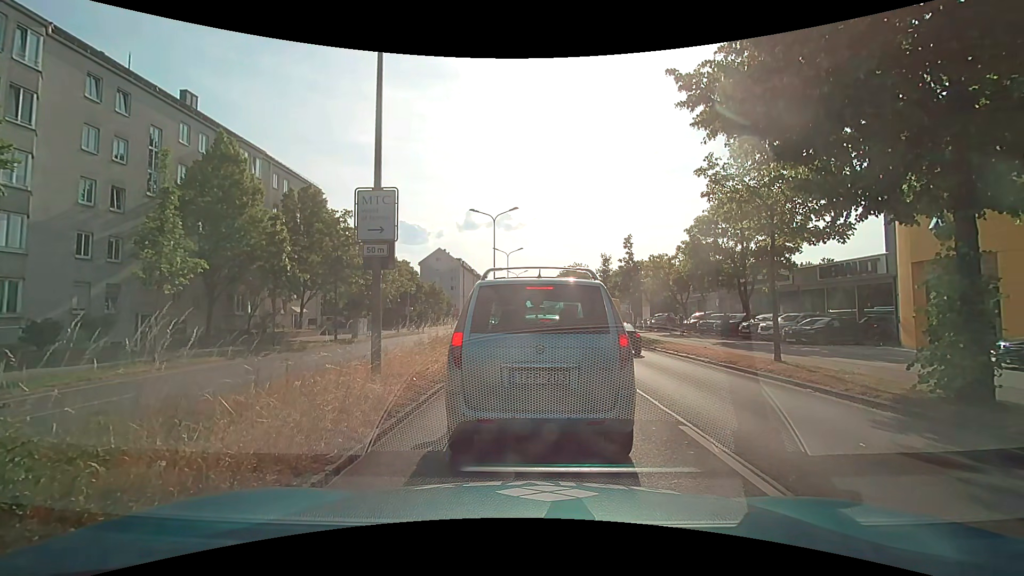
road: primary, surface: asphalt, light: Day
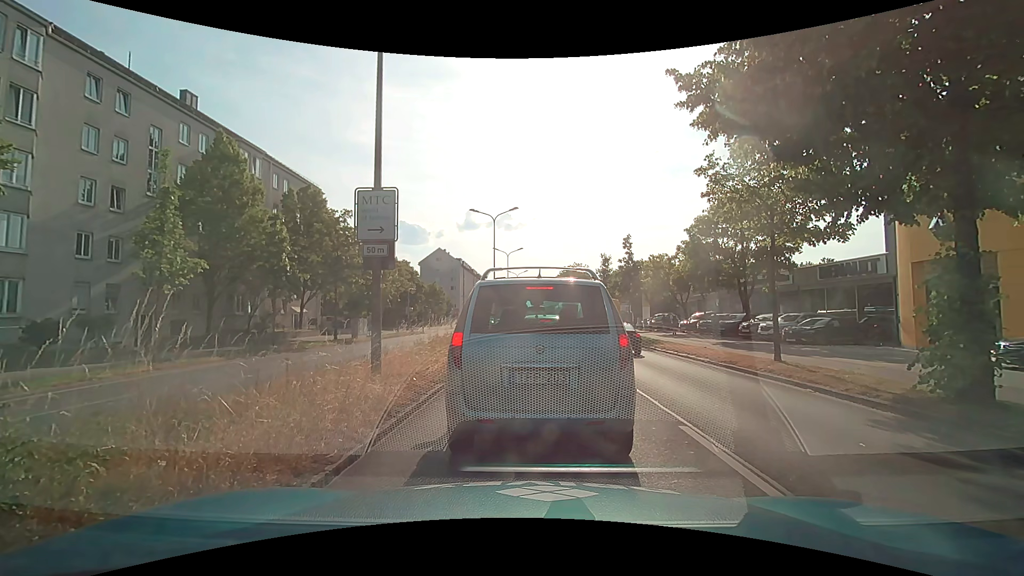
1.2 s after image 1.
(0.0, 0.0) m; 0°
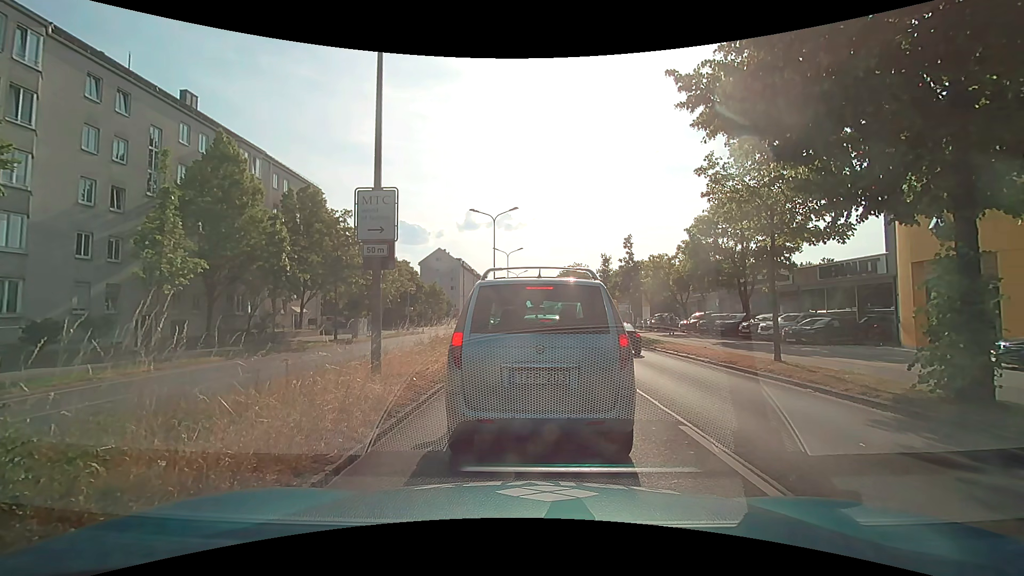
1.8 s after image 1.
(0.0, 0.0) m; 0°
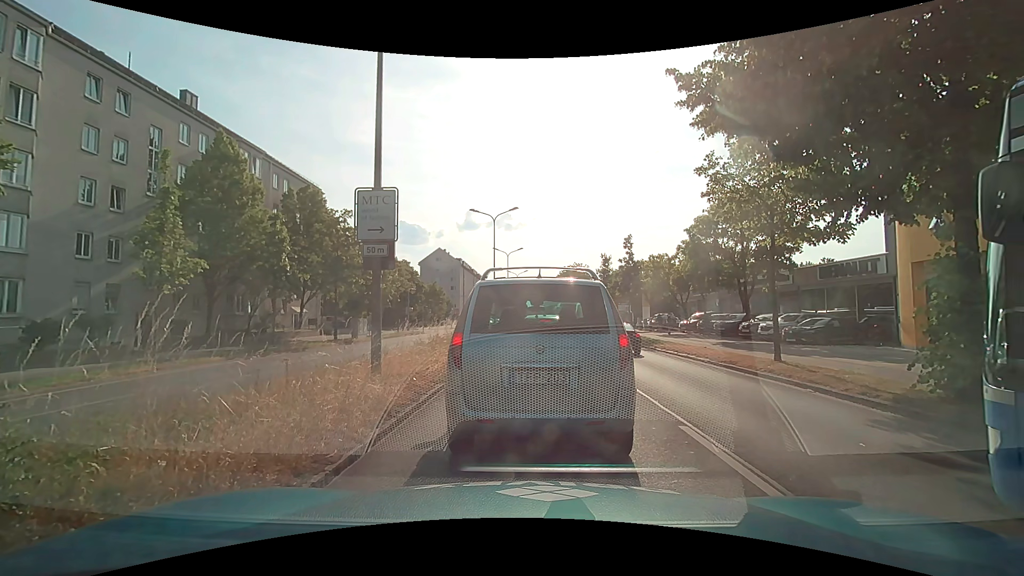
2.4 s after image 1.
(0.0, 0.0) m; 0°
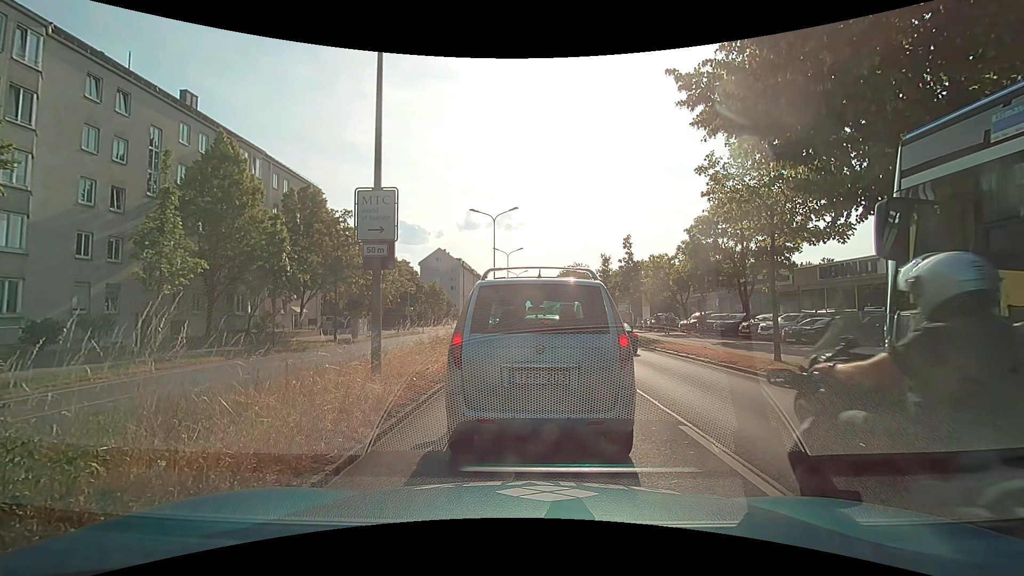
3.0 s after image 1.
(0.0, 0.0) m; 0°
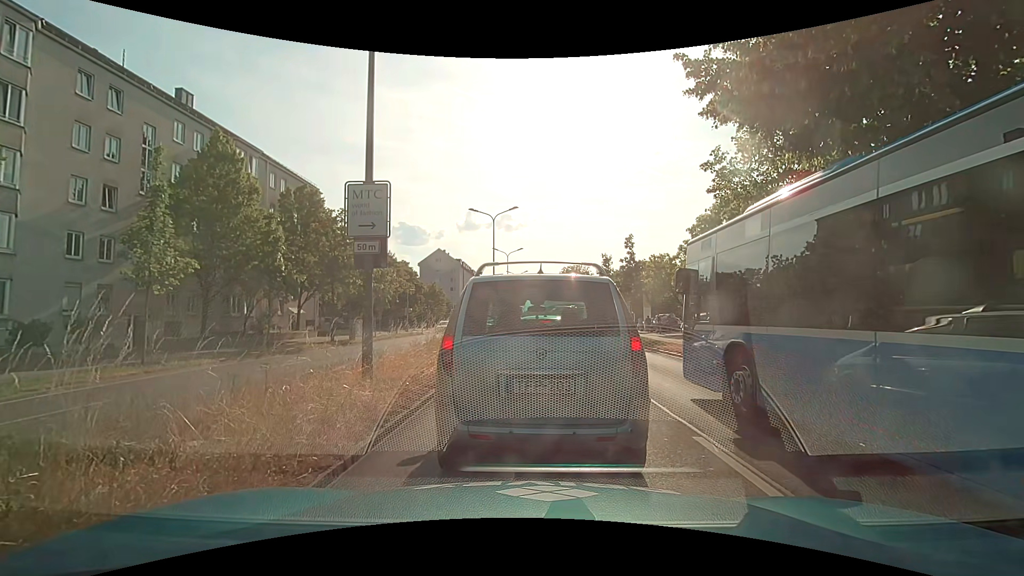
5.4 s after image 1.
(0.0, +0.5) m; 0°
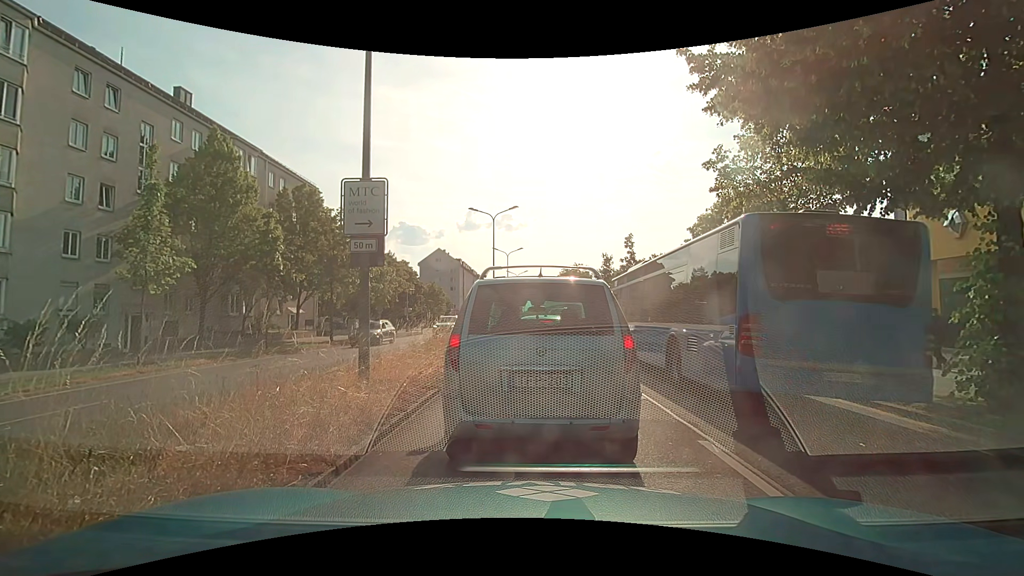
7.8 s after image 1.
(0.0, +0.3) m; 0°
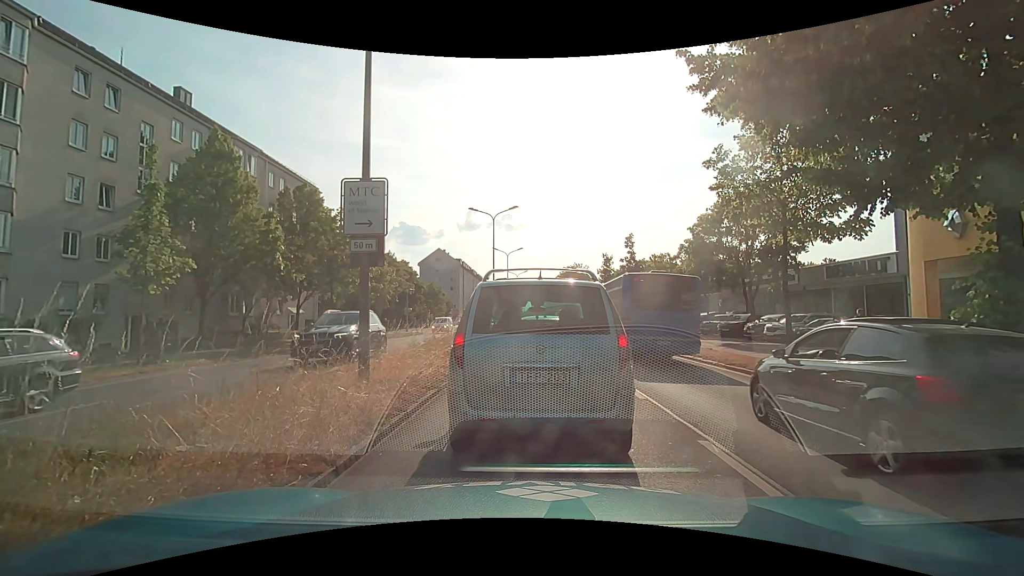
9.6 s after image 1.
(0.0, 0.0) m; 0°
(0, +10) (0, +20) (0, +30) (0, +40) (0, +50) (0, +60) (0, +70) (0, +80) (0, +90) (0, +100) m
